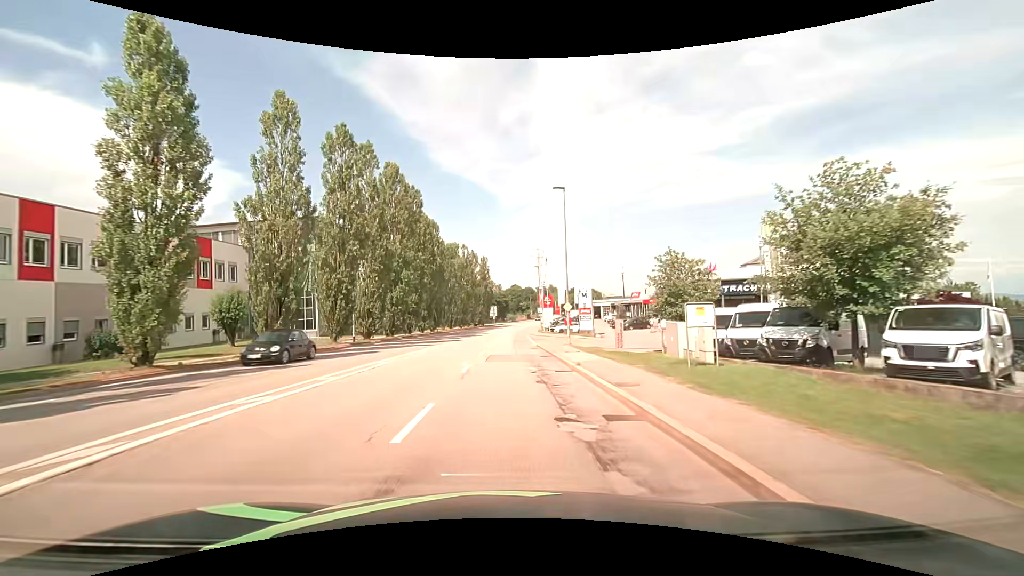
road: tertiary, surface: asphalt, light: Day
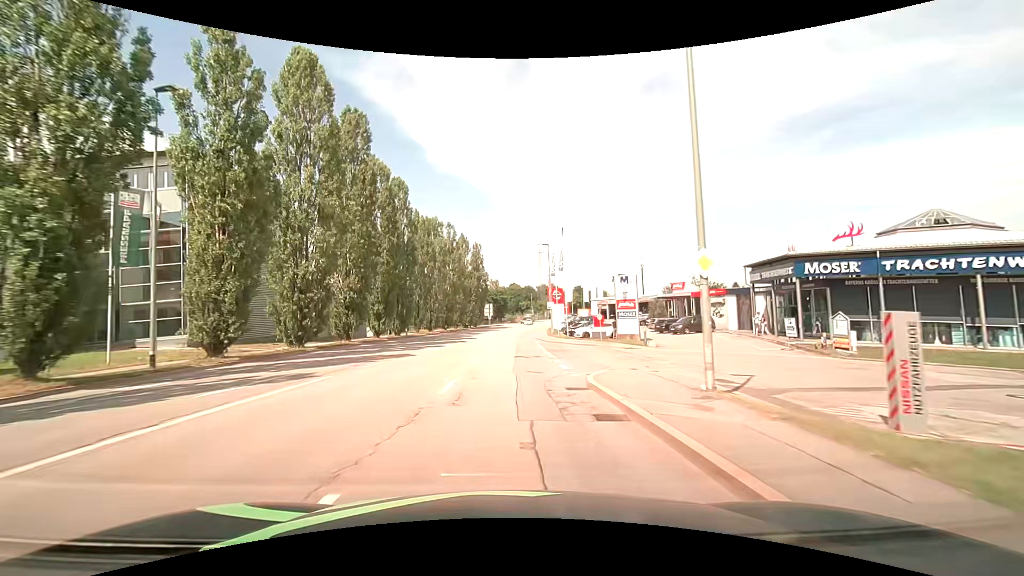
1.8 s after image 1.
(+0.1, +22.7) m; 0°
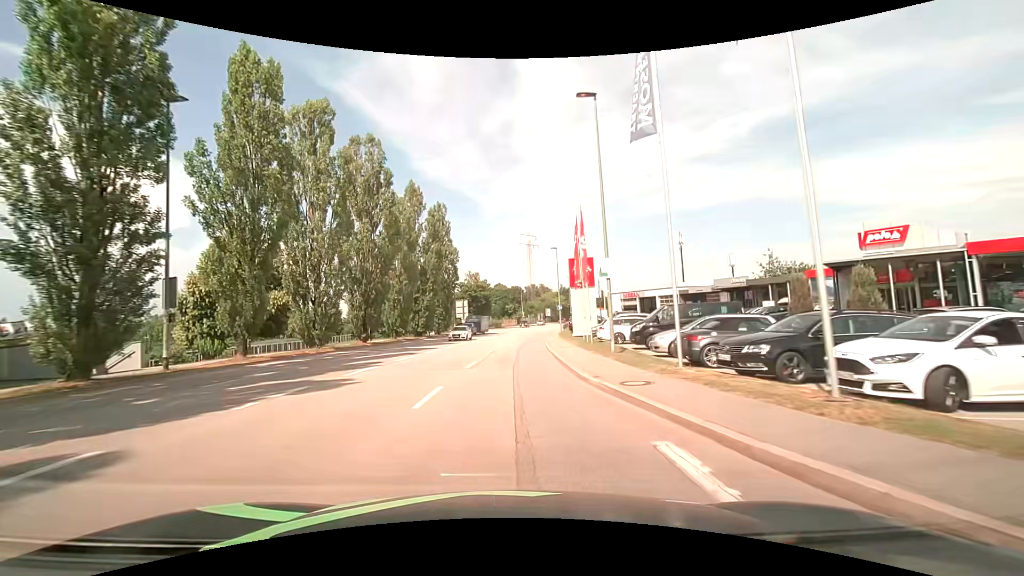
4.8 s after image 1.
(+0.7, +37.9) m; +2°
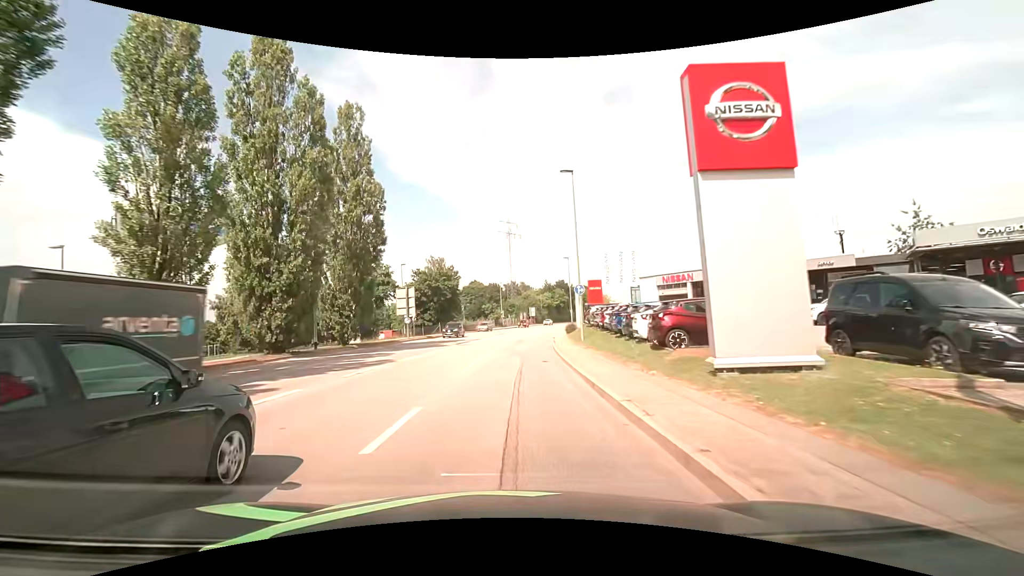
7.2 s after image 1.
(+0.7, +30.2) m; +3°
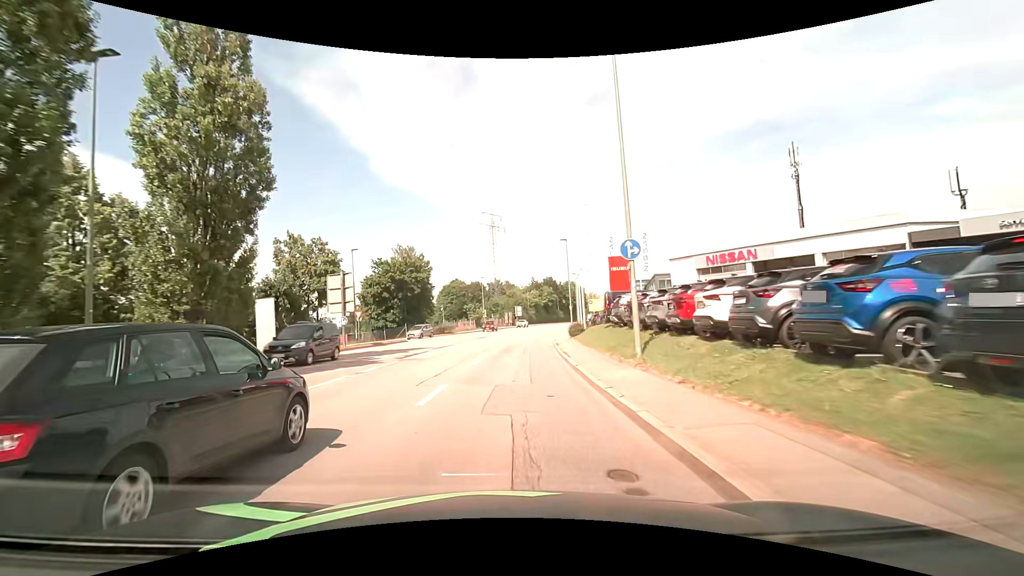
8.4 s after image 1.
(+0.2, +15.2) m; +2°
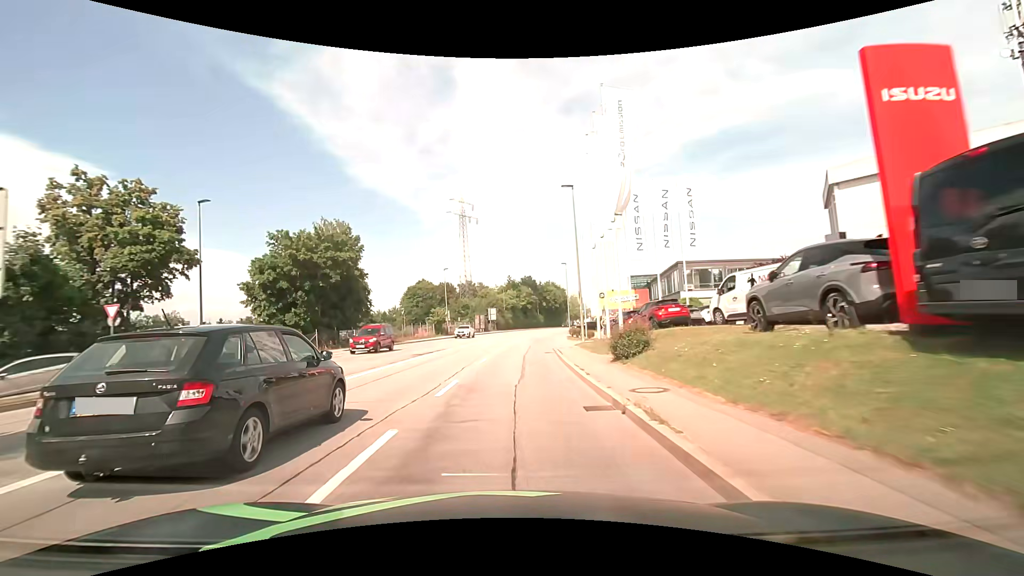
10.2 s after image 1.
(+0.5, +22.7) m; +3°
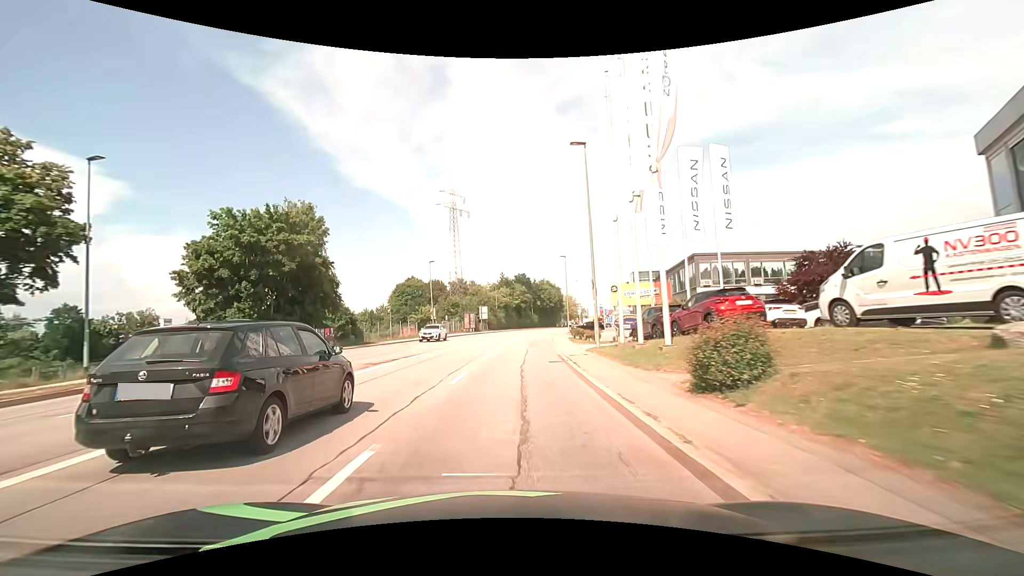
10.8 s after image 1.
(+0.1, +7.6) m; +1°
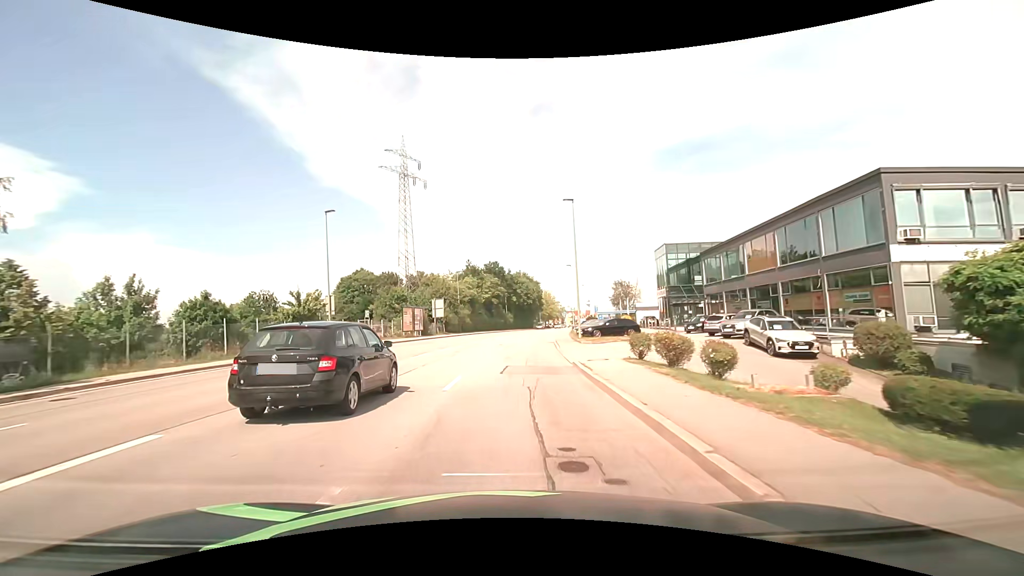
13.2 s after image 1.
(+0.7, +30.3) m; +3°
(0, +10) (0, +20) (+1, +30) (+2, +40) (+3, +50) (+4, +60) (+5, +70) (+7, +80) (+9, +89) (+11, +99) m
